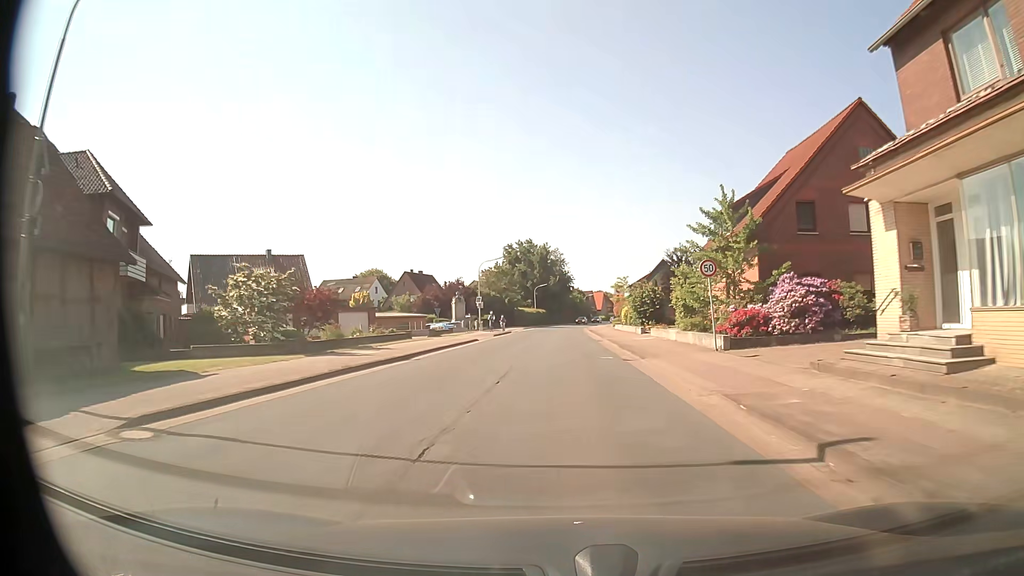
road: secondary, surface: asphalt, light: Day
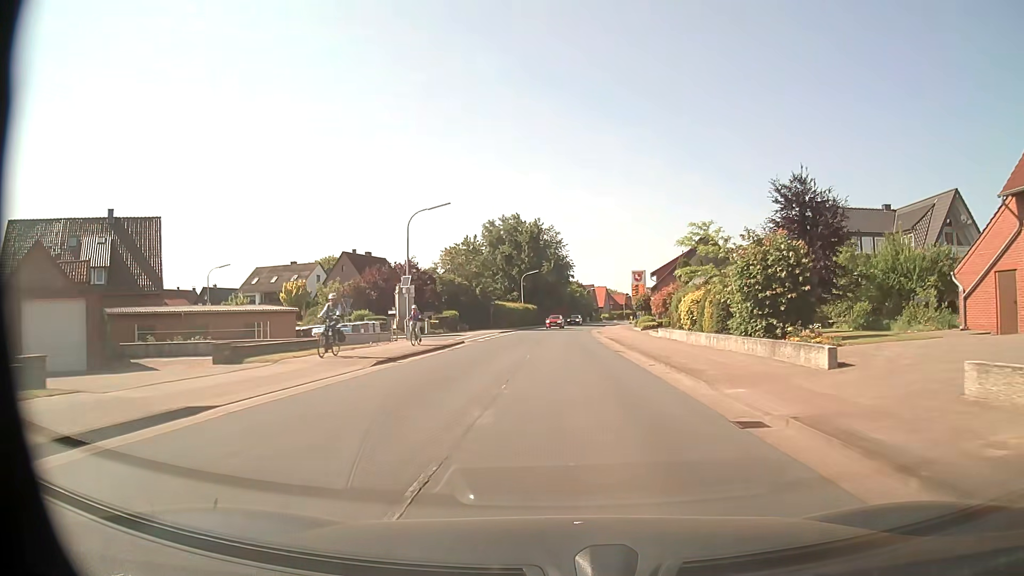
(+0.3, +32.4) m; +1°
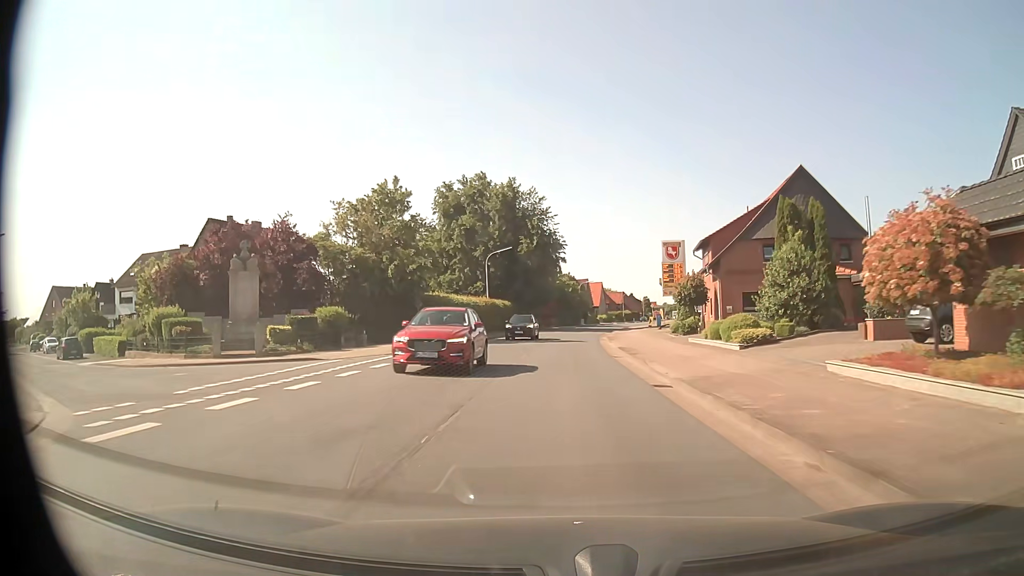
(+0.6, +32.4) m; +1°
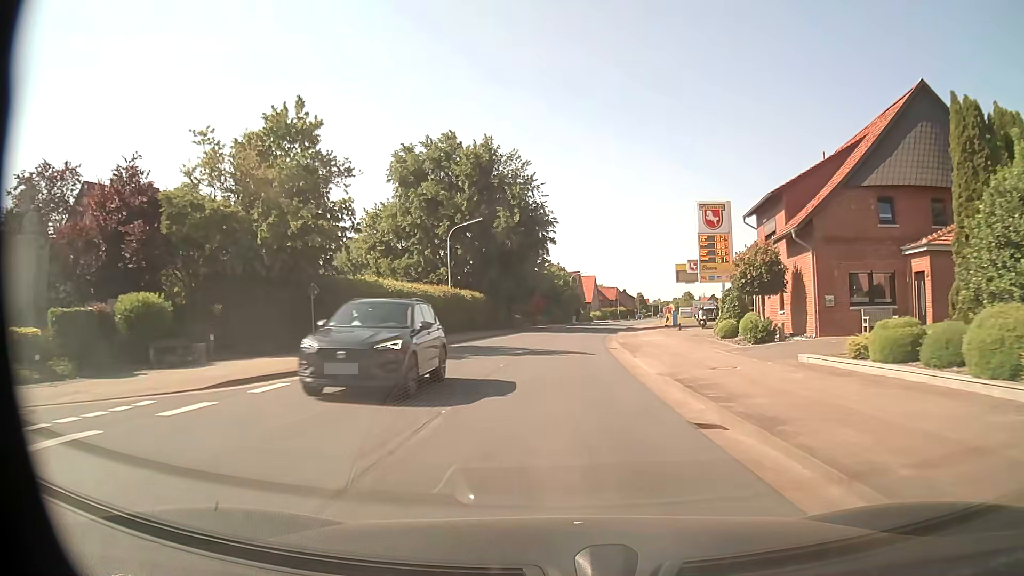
(+0.1, +16.2) m; +1°
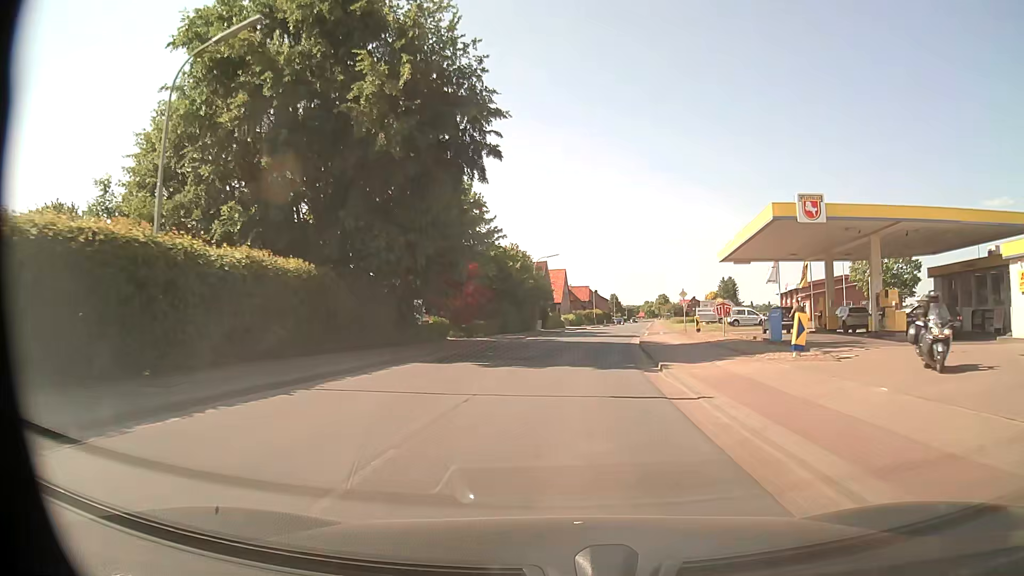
(+0.6, +32.4) m; +3°
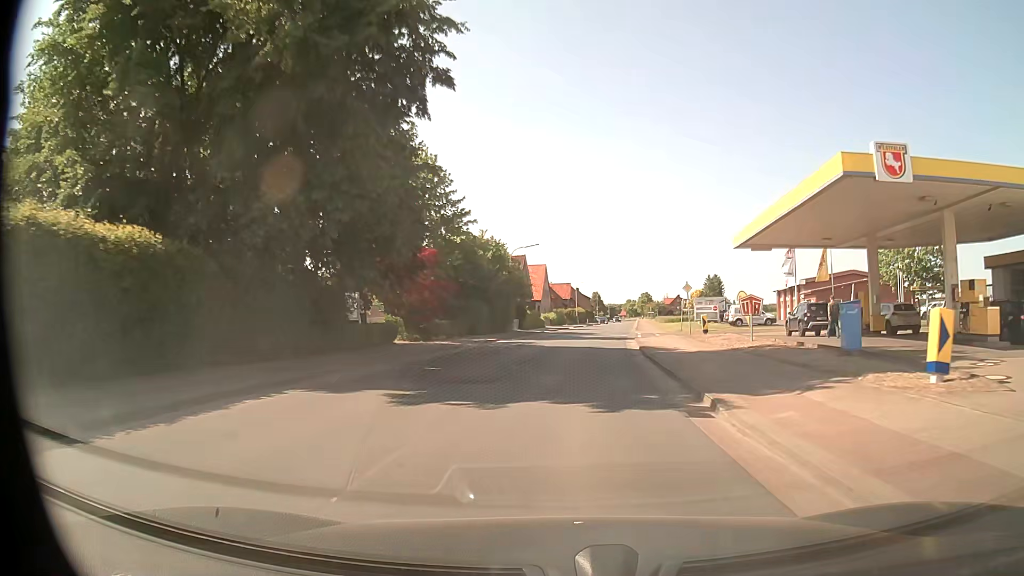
(+0.1, +8.1) m; +2°
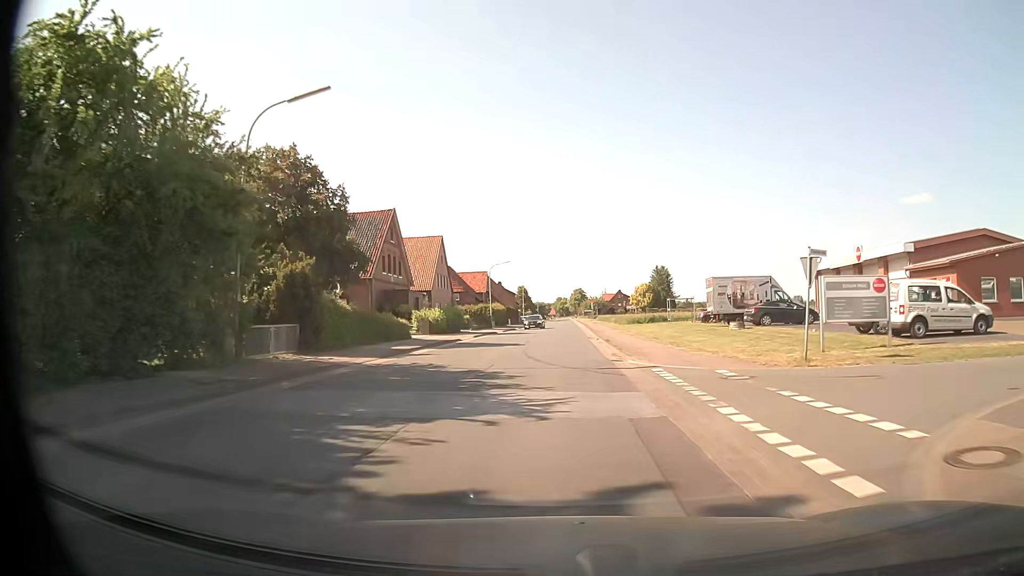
(+2.5, +40.2) m; +6°
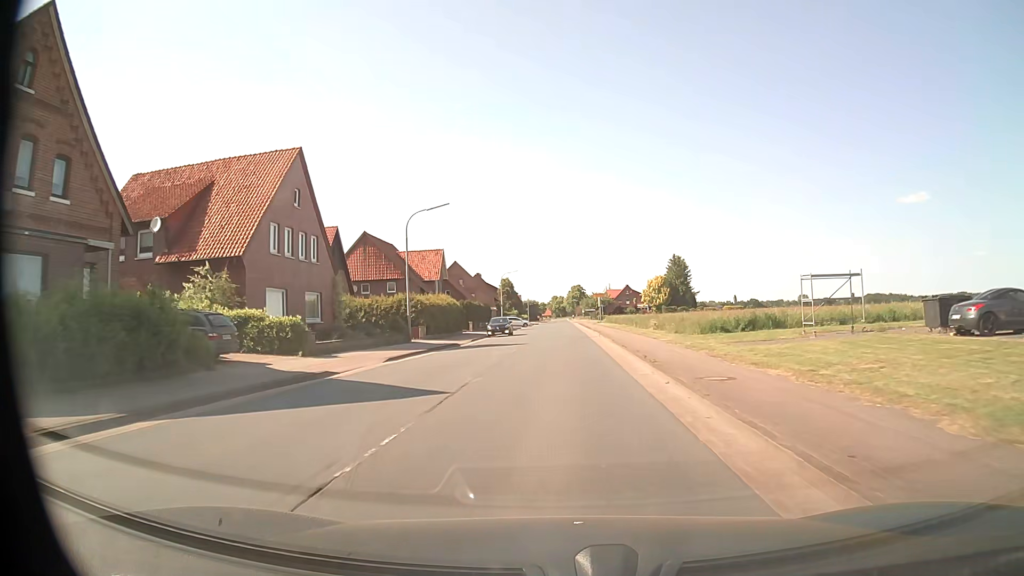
(+0.6, +40.3) m; 0°
(0, +10) (0, +20) (0, +30) (0, +40) (0, +50) (0, +60) (0, +70) (0, +80) (0, +90) (+1, +100) m
